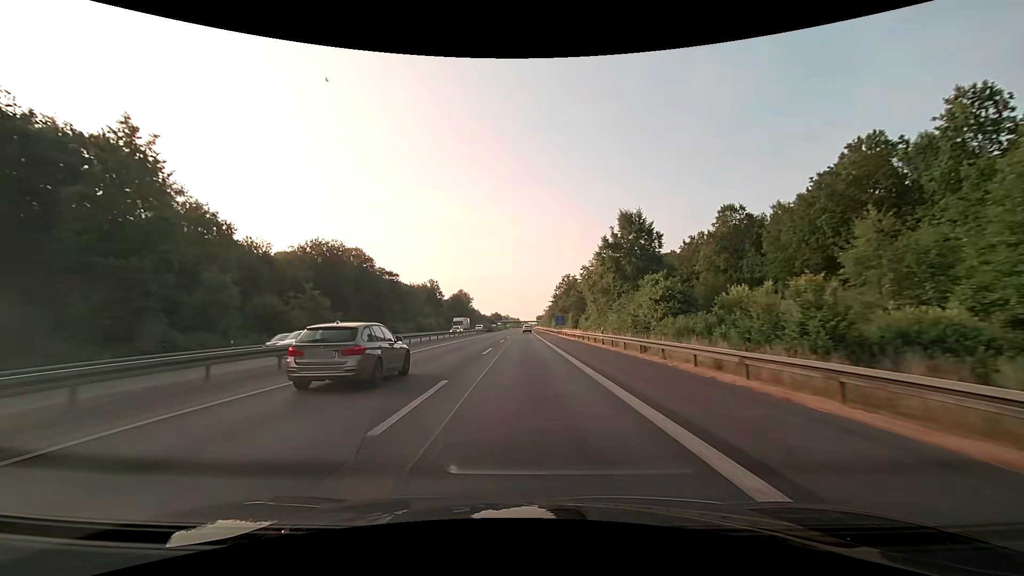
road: motorway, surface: asphalt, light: Day
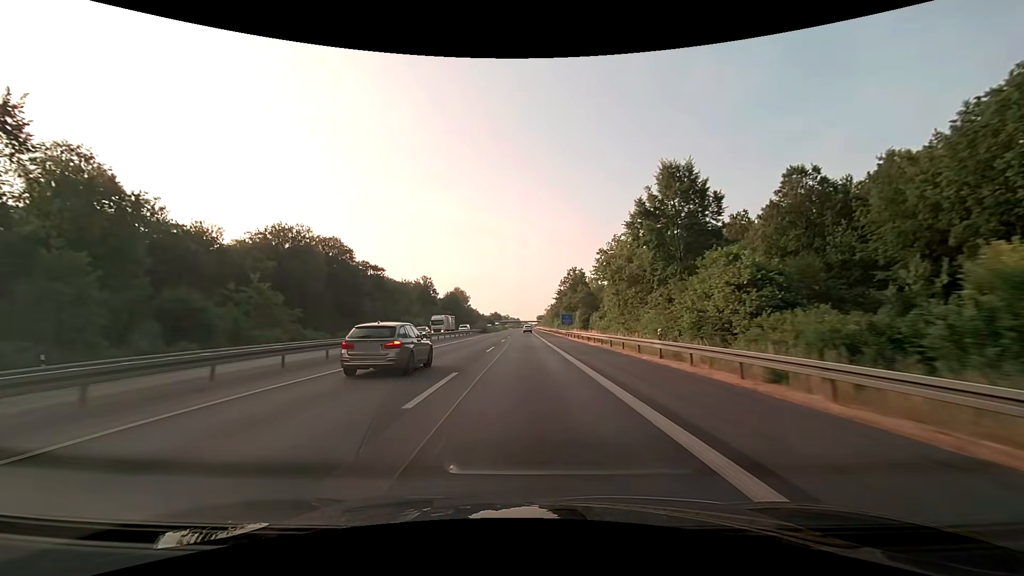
(0.0, +15.9) m; 0°
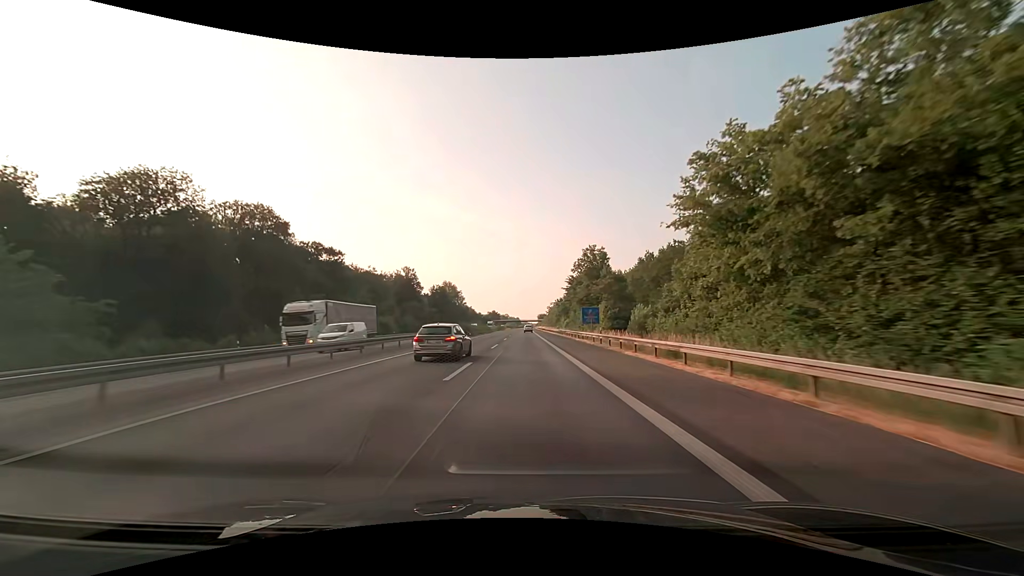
(0.0, +31.7) m; 0°
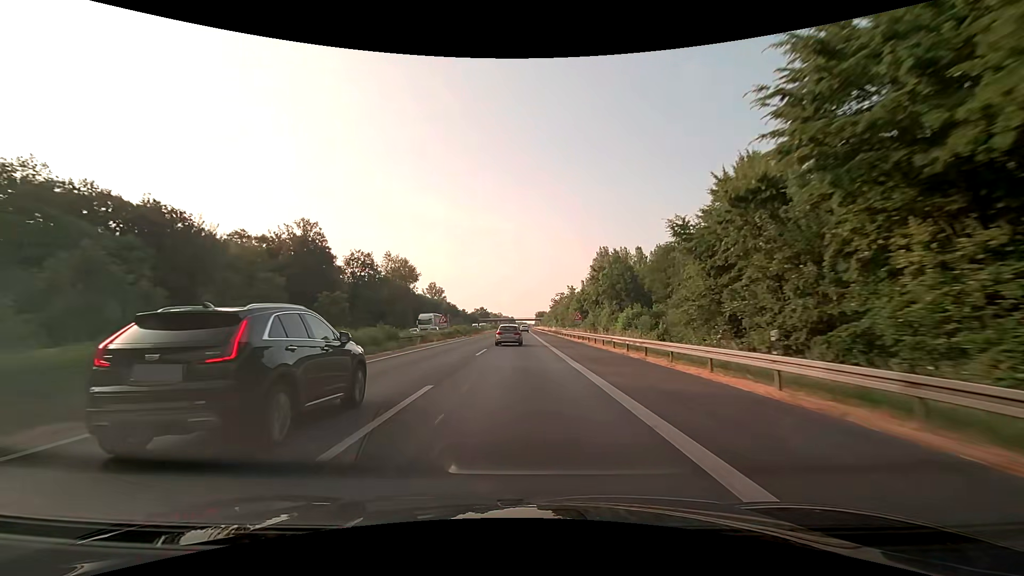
(+0.3, +79.2) m; +1°
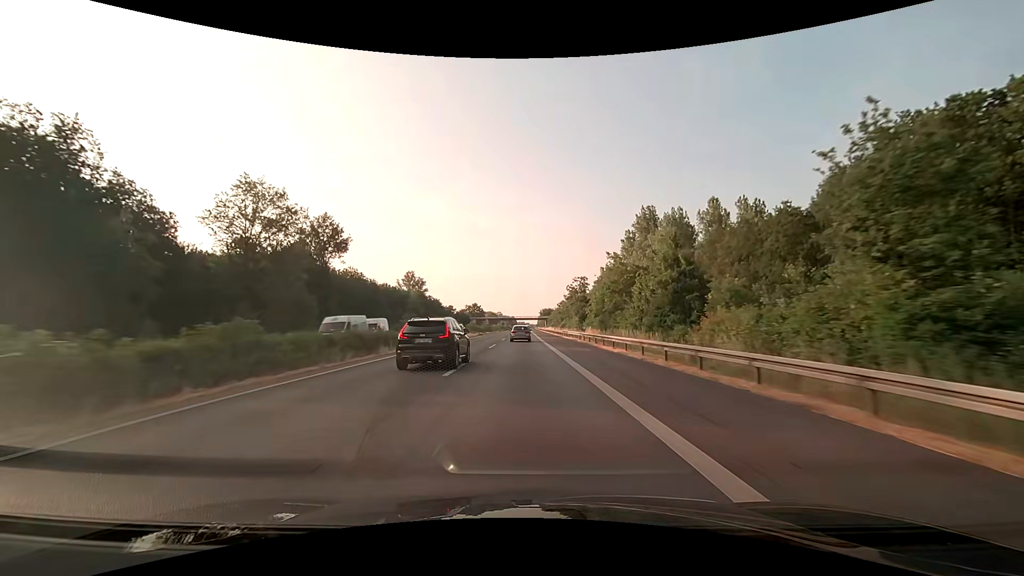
(-0.1, +63.4) m; 0°
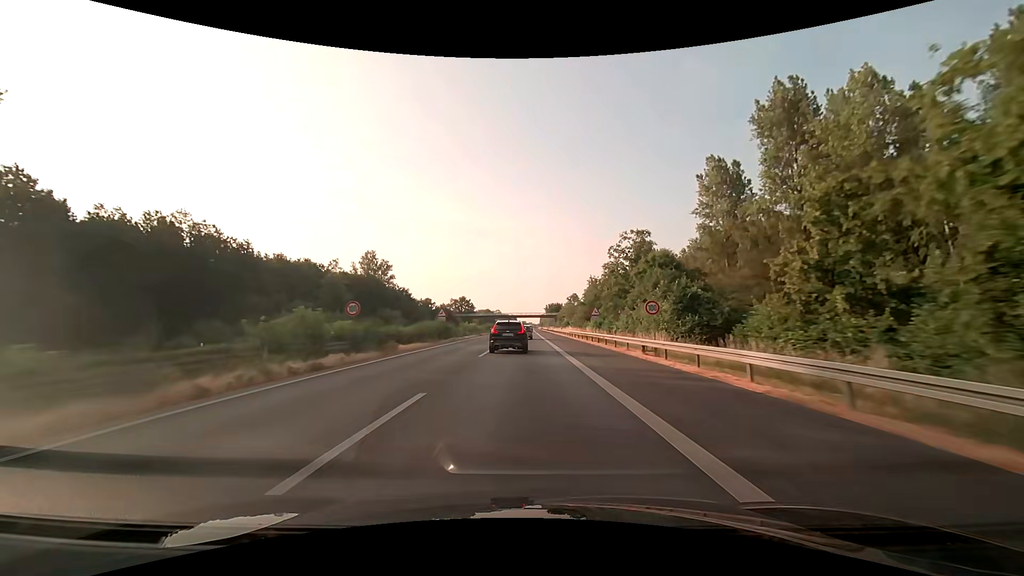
(0.0, +63.4) m; 0°
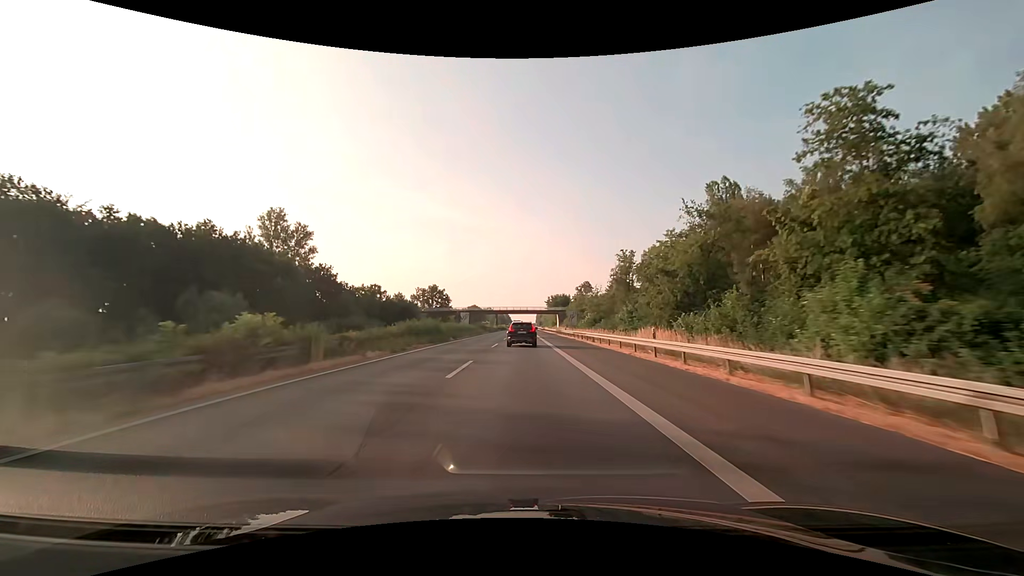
(+0.3, +62.9) m; +1°
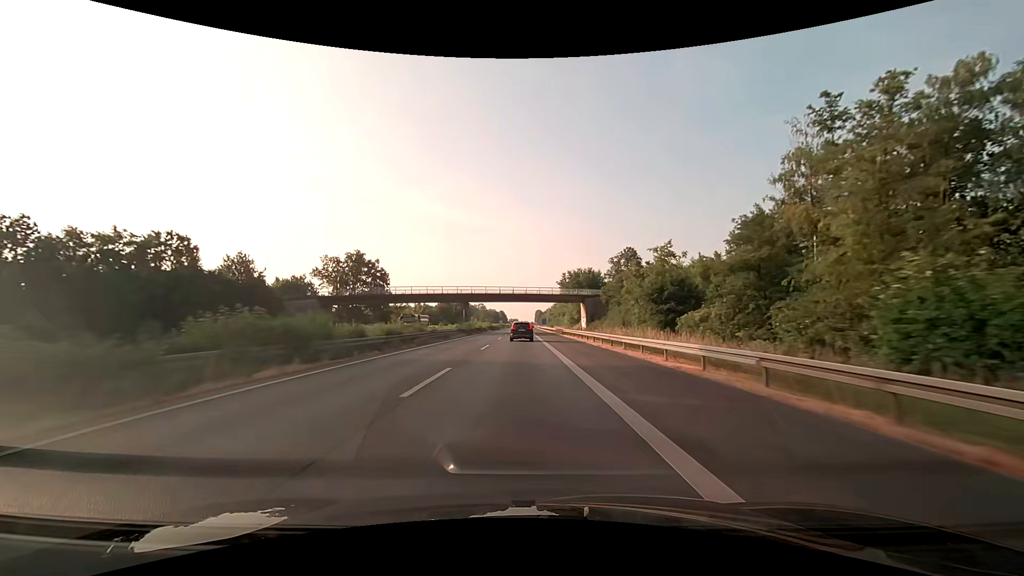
(+0.3, +74.9) m; 0°
(0, +10) (0, +20) (0, +30) (0, +40) (0, +50) (0, +60) (0, +70) (0, +80) (0, +90) (0, +100) m
